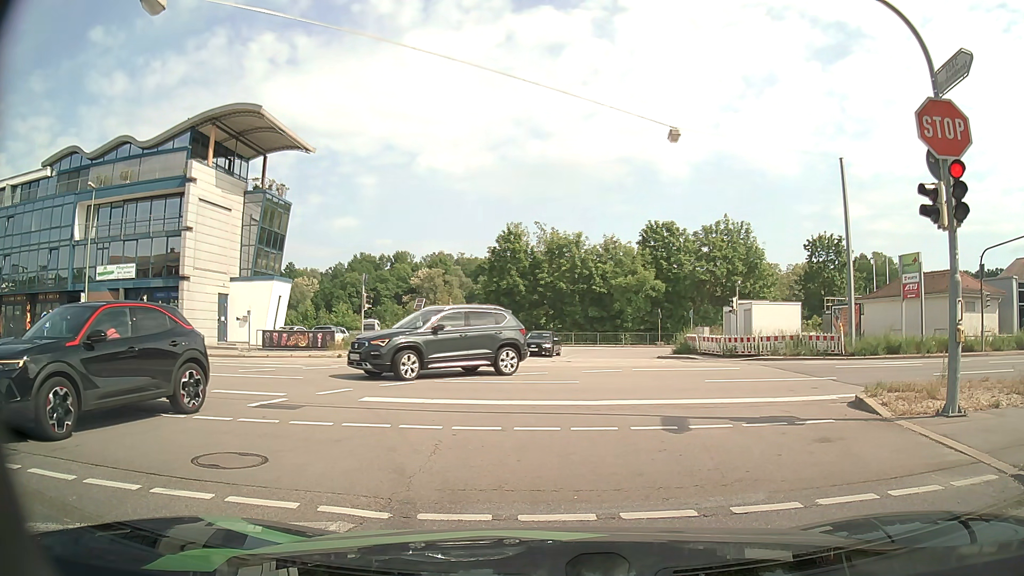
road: tertiary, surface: asphalt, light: Day
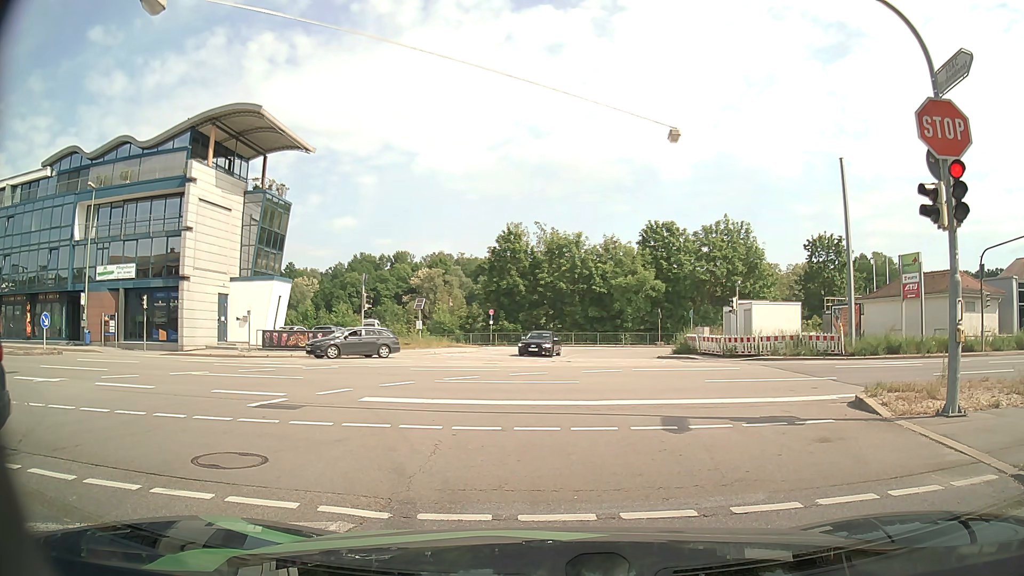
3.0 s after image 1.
(0.0, 0.0) m; 0°
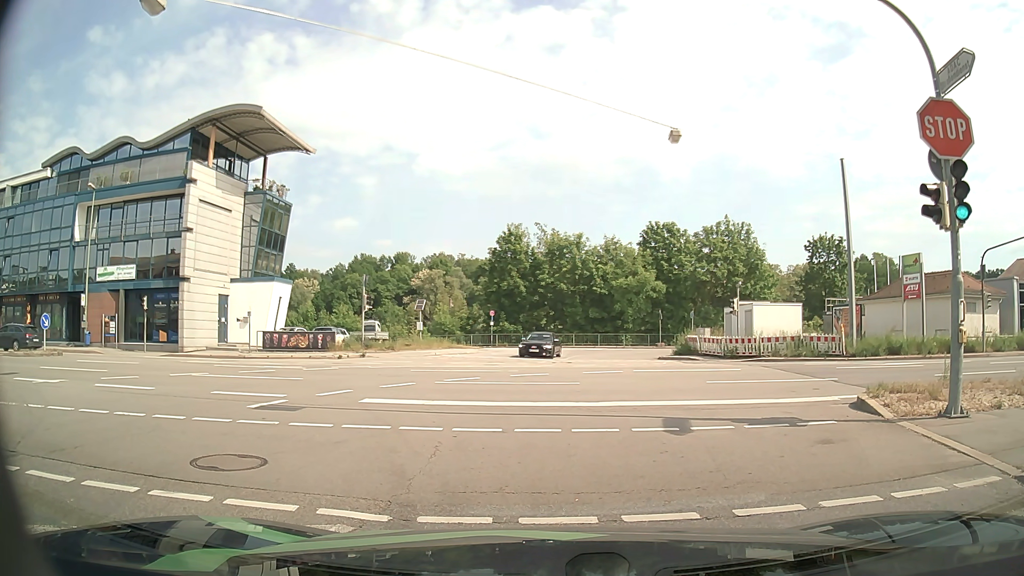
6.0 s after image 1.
(0.0, 0.0) m; 0°
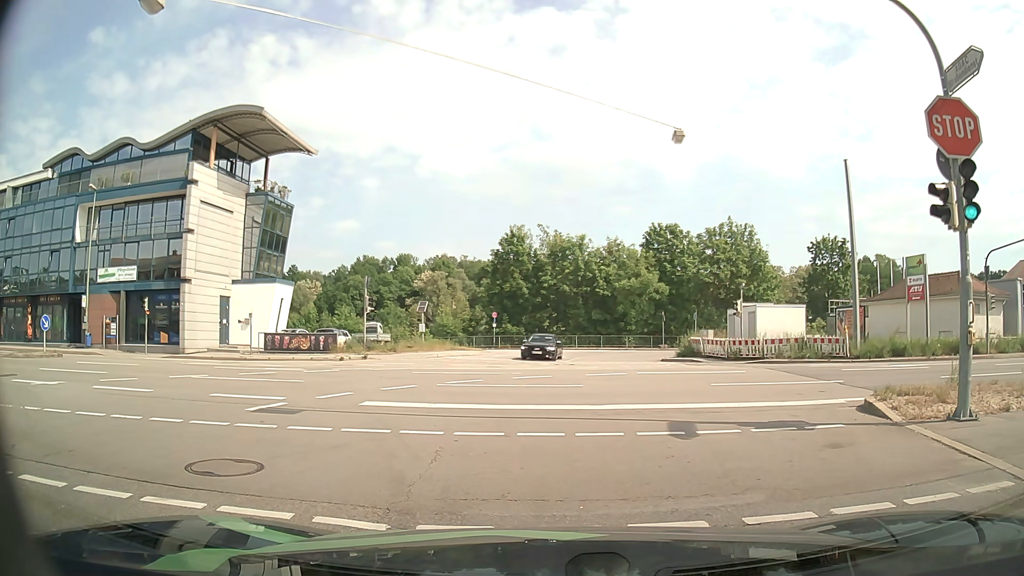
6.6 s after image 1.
(0.0, +0.2) m; 0°
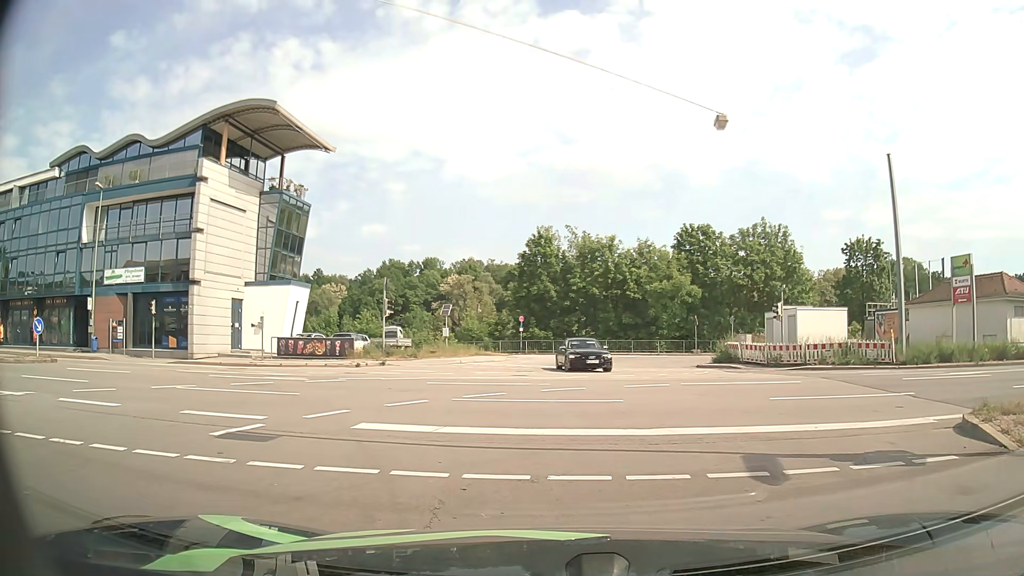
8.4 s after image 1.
(-0.1, +2.2) m; -5°
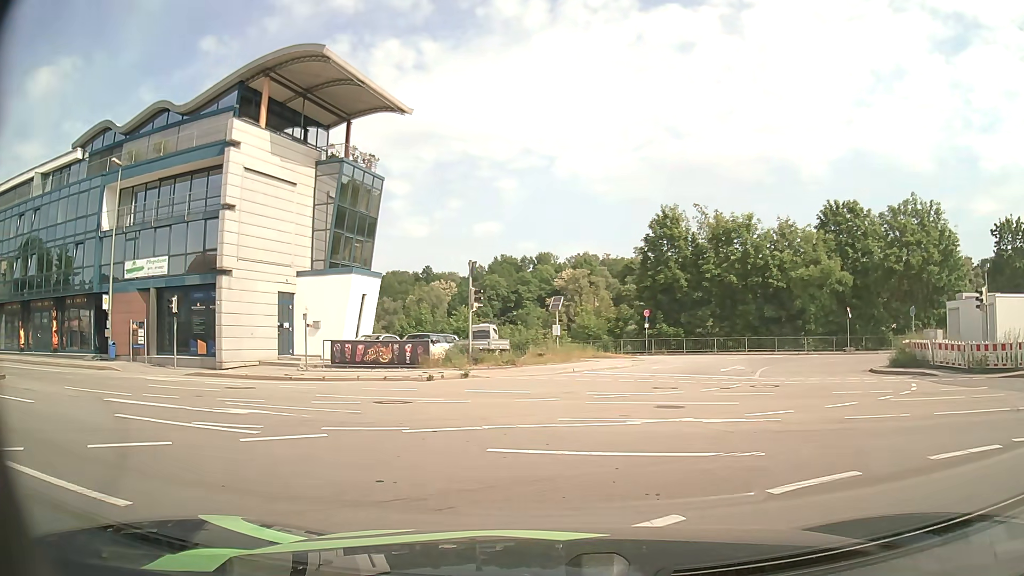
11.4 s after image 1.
(-0.6, +9.1) m; -10°
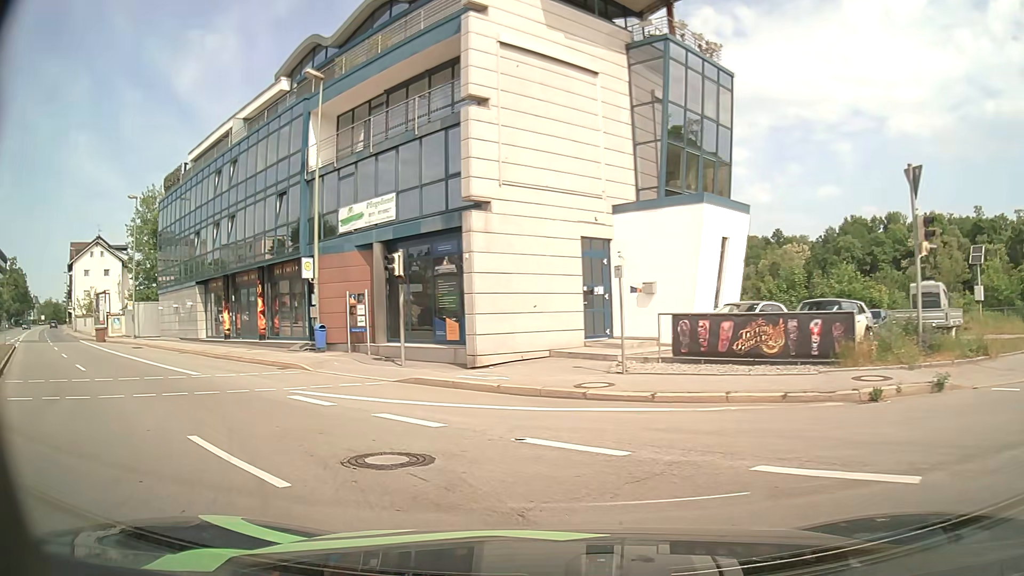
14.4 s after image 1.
(-2.8, +12.2) m; -30°
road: primary
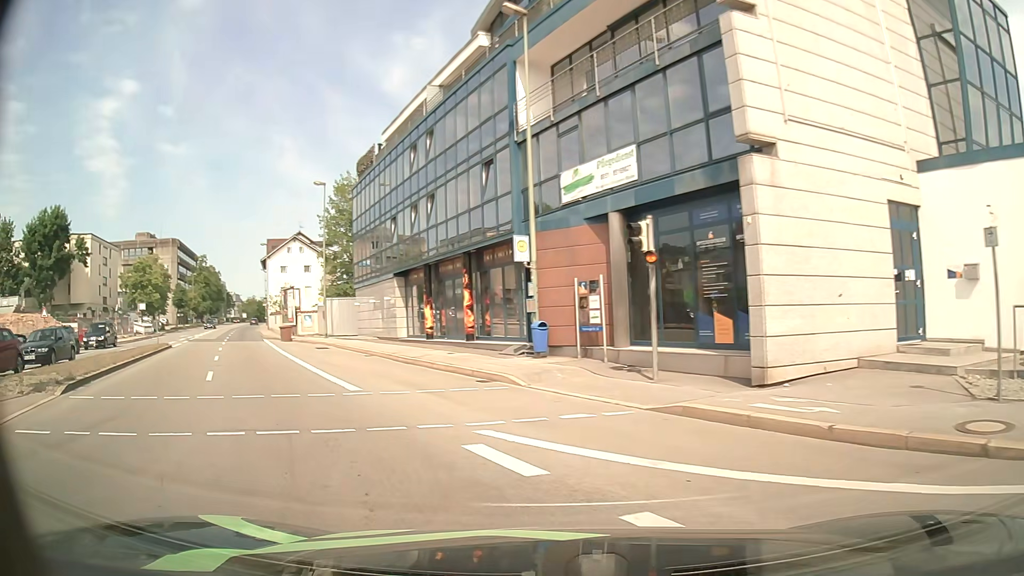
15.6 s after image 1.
(-0.9, +5.5) m; -19°
(-2, +10) (-7, +19) (-11, +28) (-16, +36) (-20, +45) (-25, +54) (-29, +63) (-33, +72) (-37, +82) (-42, +91) m
